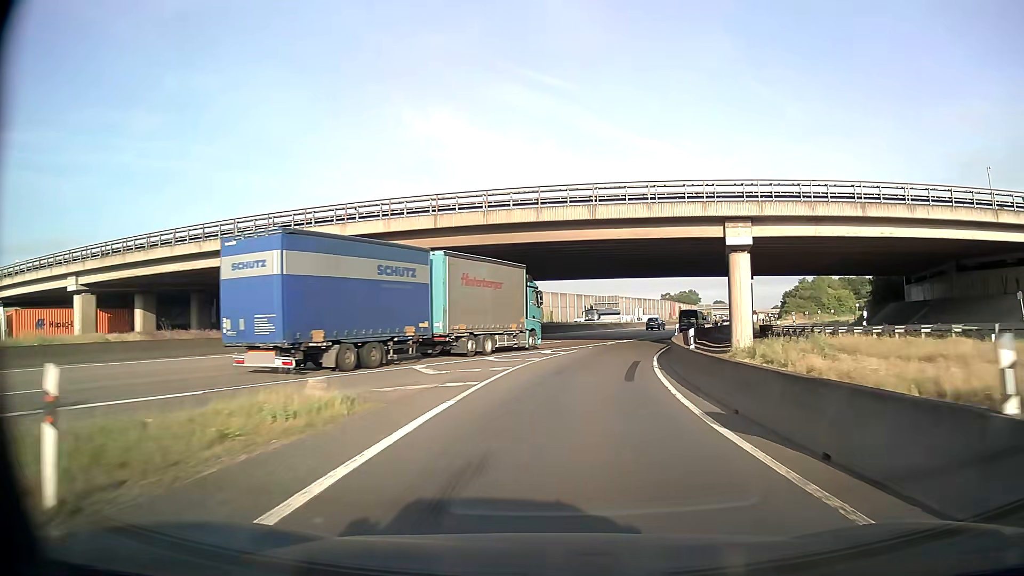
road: motorway_link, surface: asphalt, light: Day
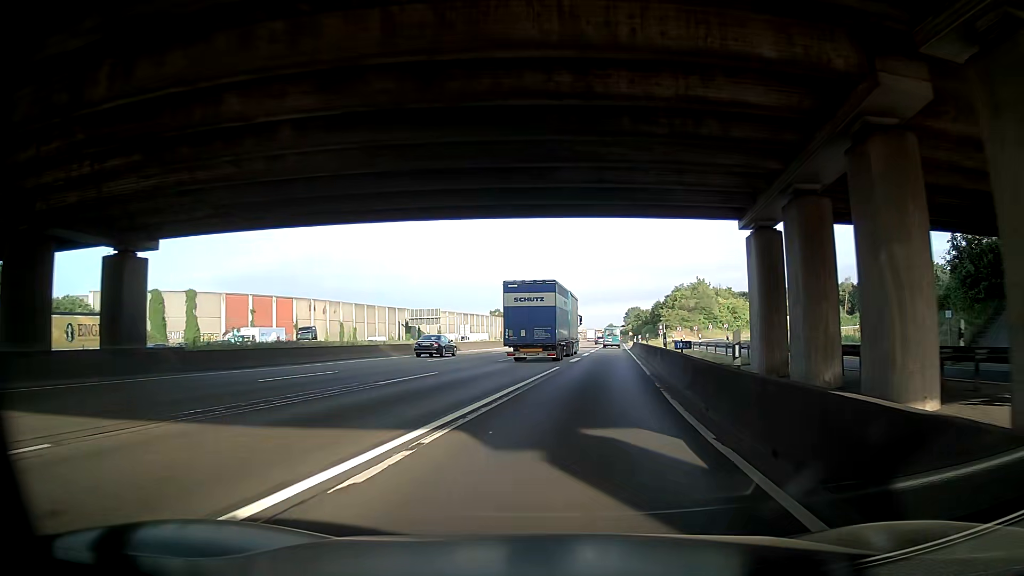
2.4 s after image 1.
(+4.8, +38.7) m; +14°
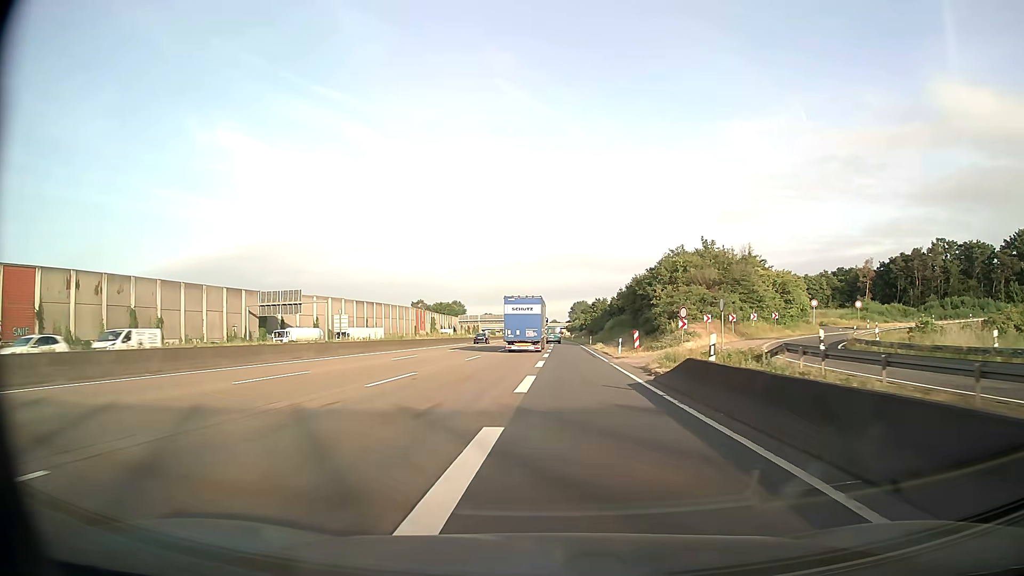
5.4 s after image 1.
(+5.7, +55.4) m; +6°
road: motorway
(0, +10) (0, +20) (-1, +30) (-1, +40) (-1, +50) (-1, +60) (-1, +70) (-1, +80) (-1, +90) (-1, +100) m
